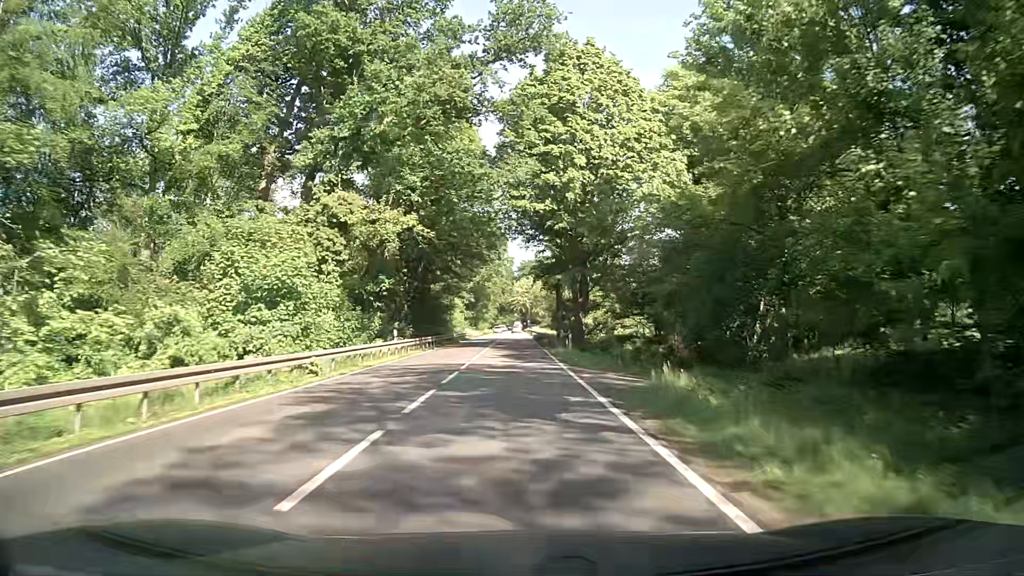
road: primary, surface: asphalt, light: Day
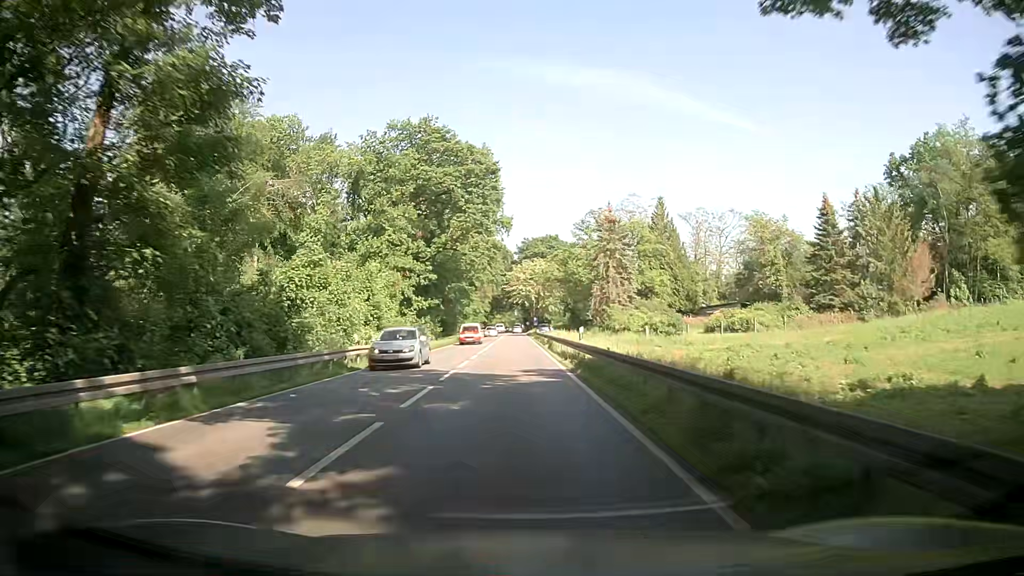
(+0.1, +56.2) m; 0°
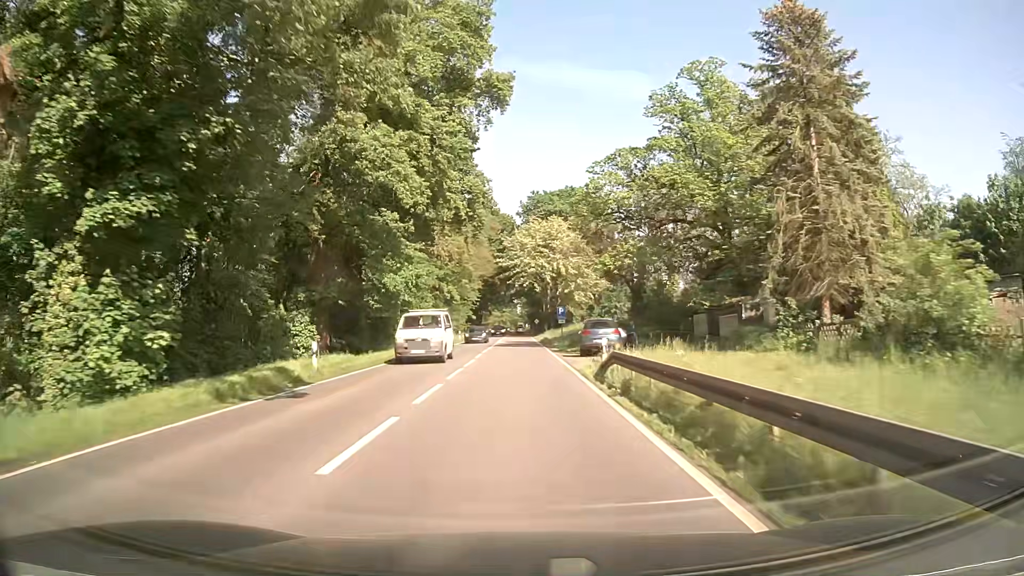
(-0.1, +56.3) m; 0°
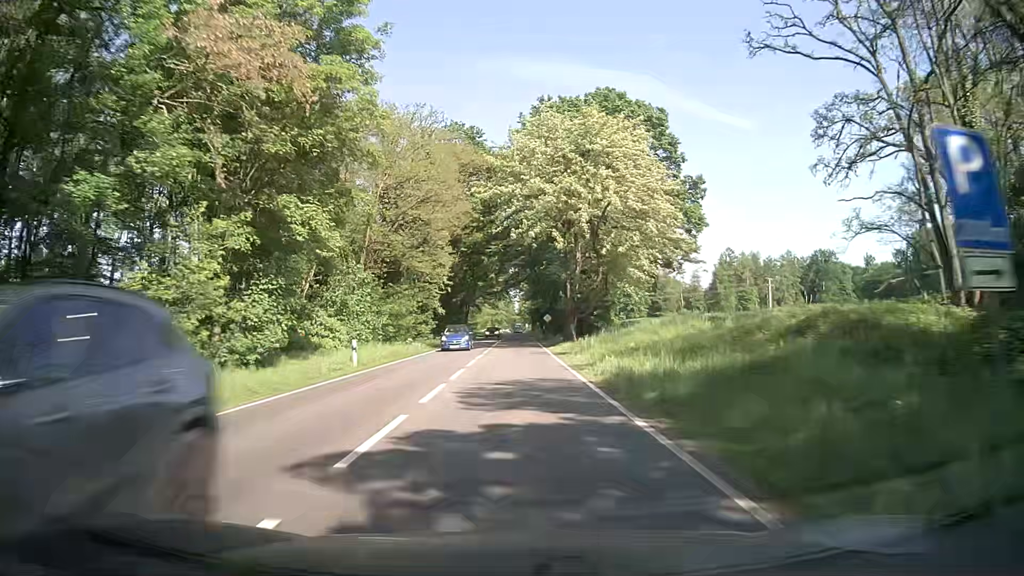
(0.0, +45.1) m; 0°
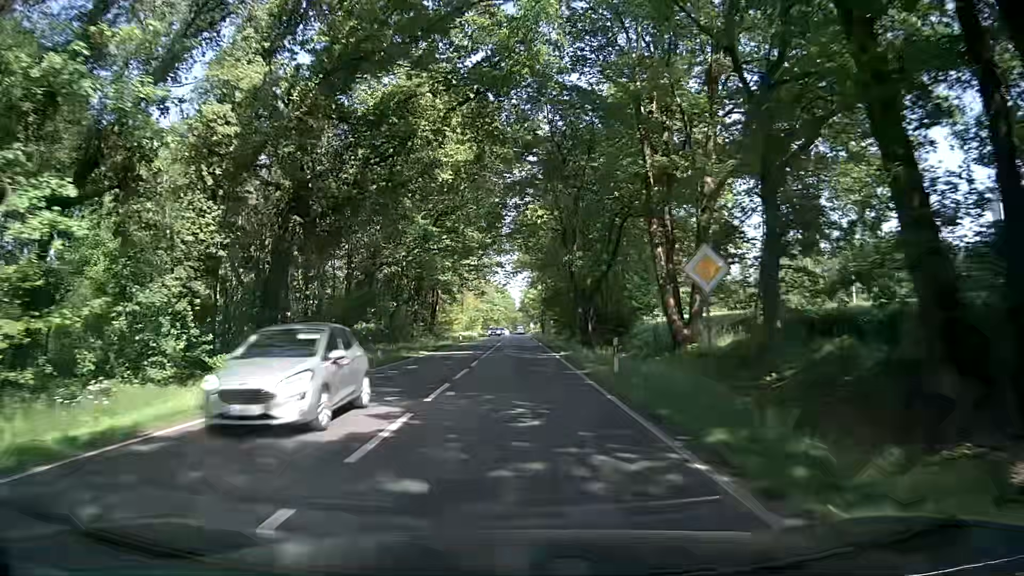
(-0.2, +56.3) m; 0°
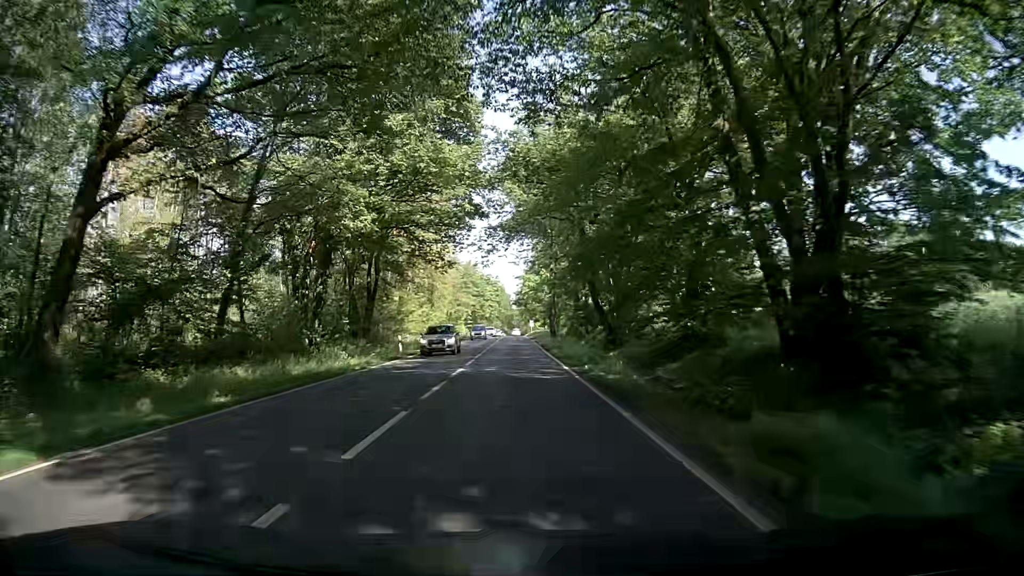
(+0.3, +33.8) m; 0°
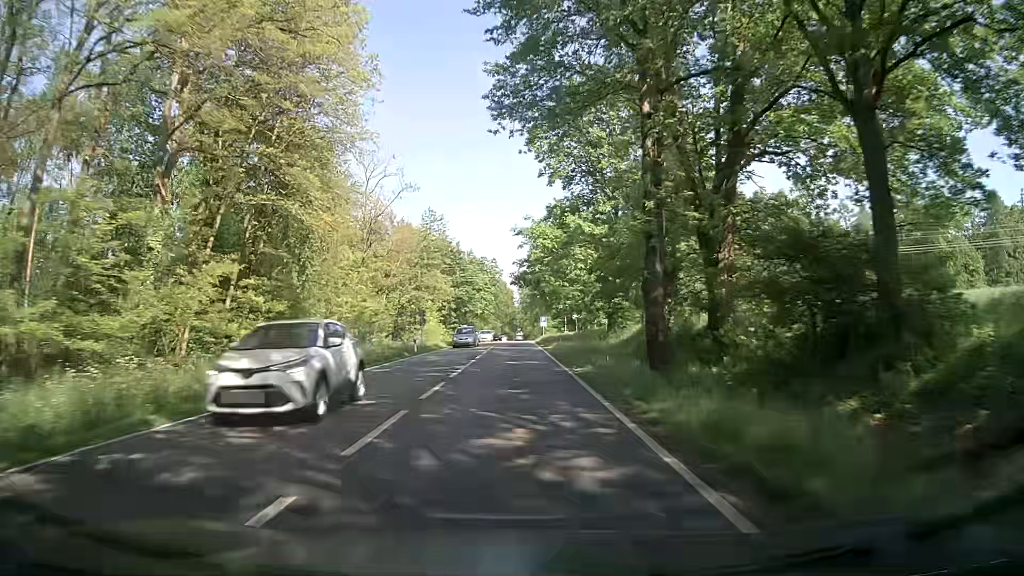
(+0.2, +45.0) m; 0°
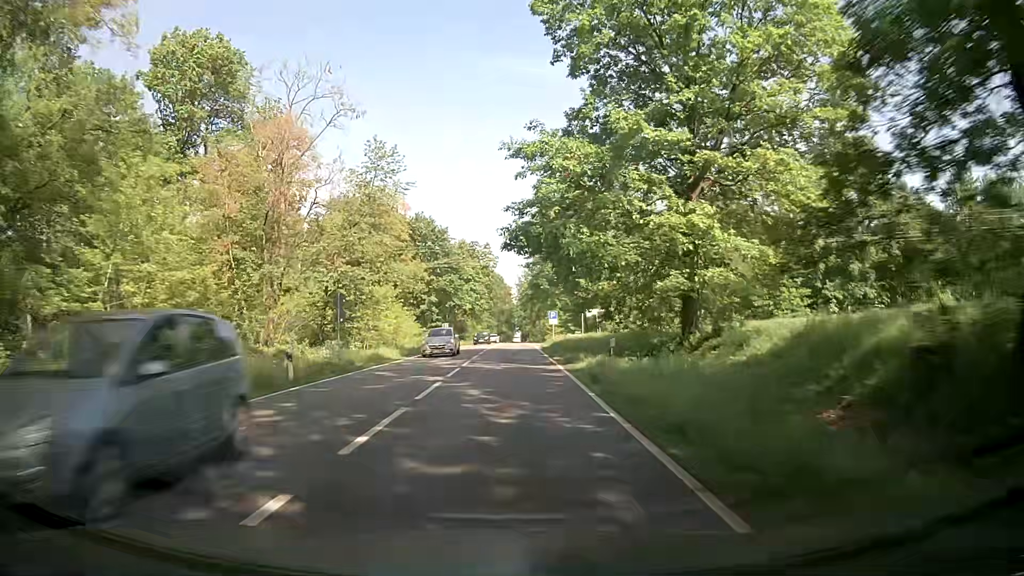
(-0.2, +22.5) m; 0°
(0, +10) (0, +20) (0, +30) (0, +40) (0, +50) (0, +60) (0, +70) (0, +80) (0, +90) (0, +100) m
